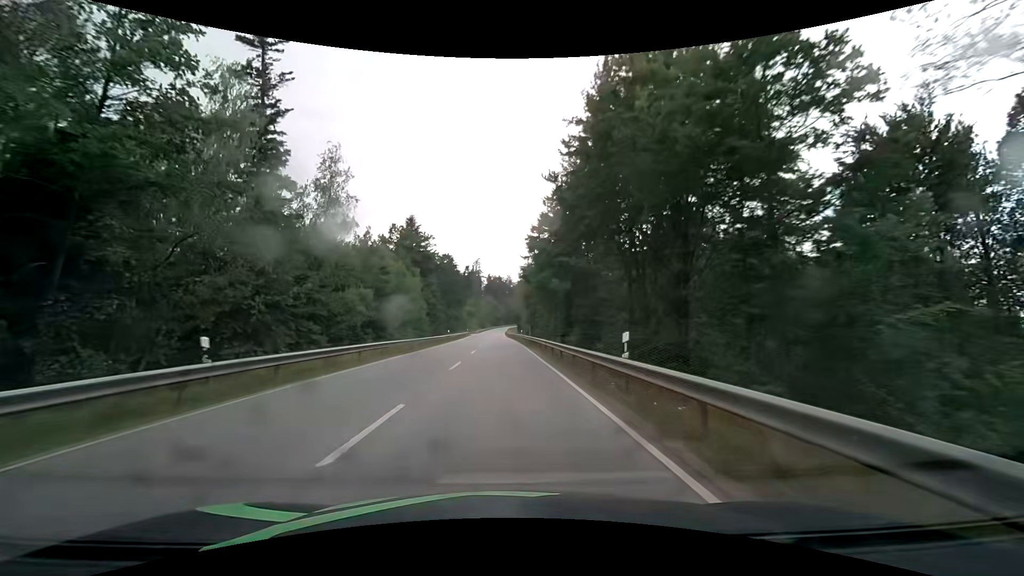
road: secondary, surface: asphalt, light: Day
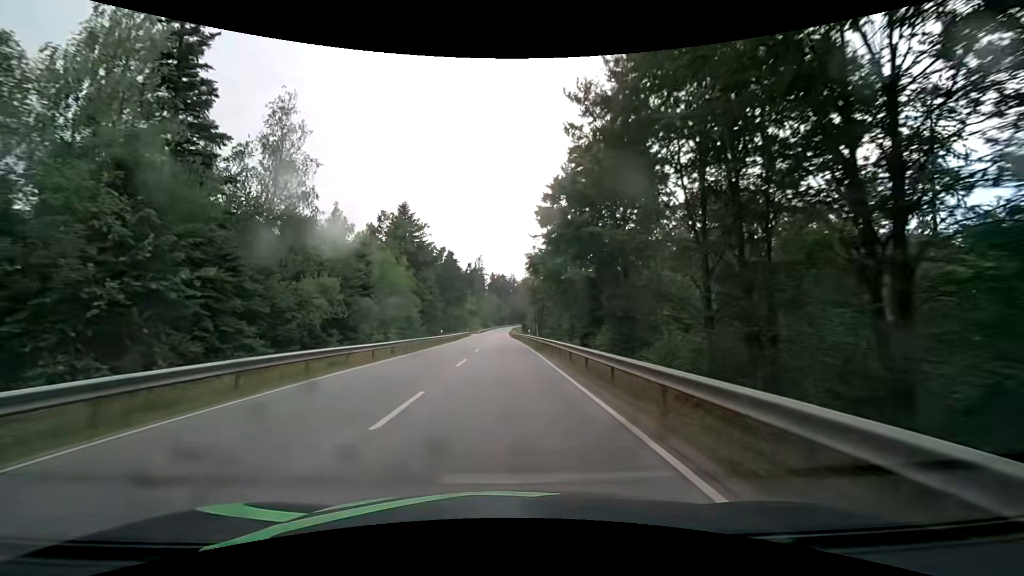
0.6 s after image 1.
(-0.1, +10.2) m; -1°
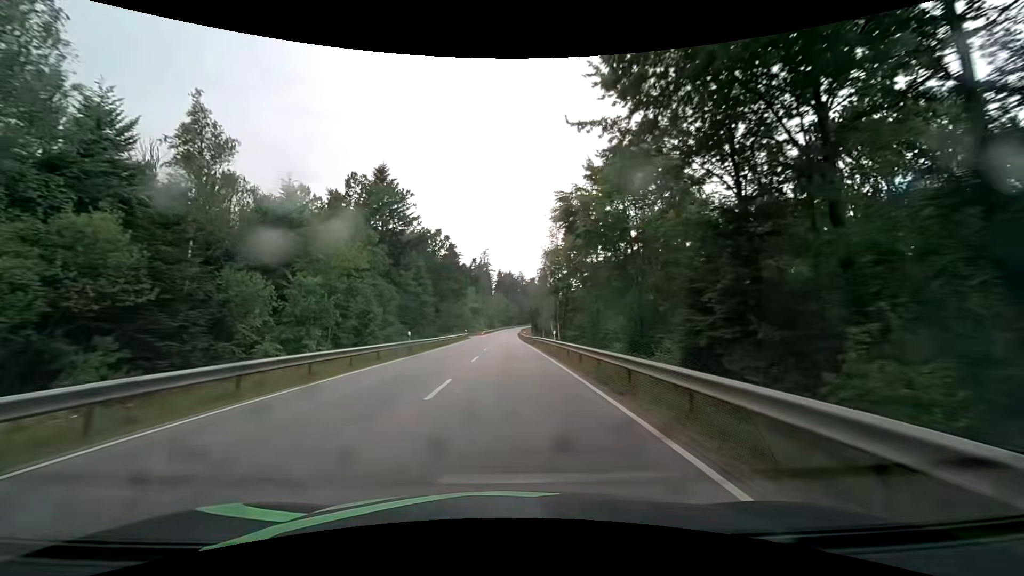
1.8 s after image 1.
(-0.1, +20.6) m; -1°
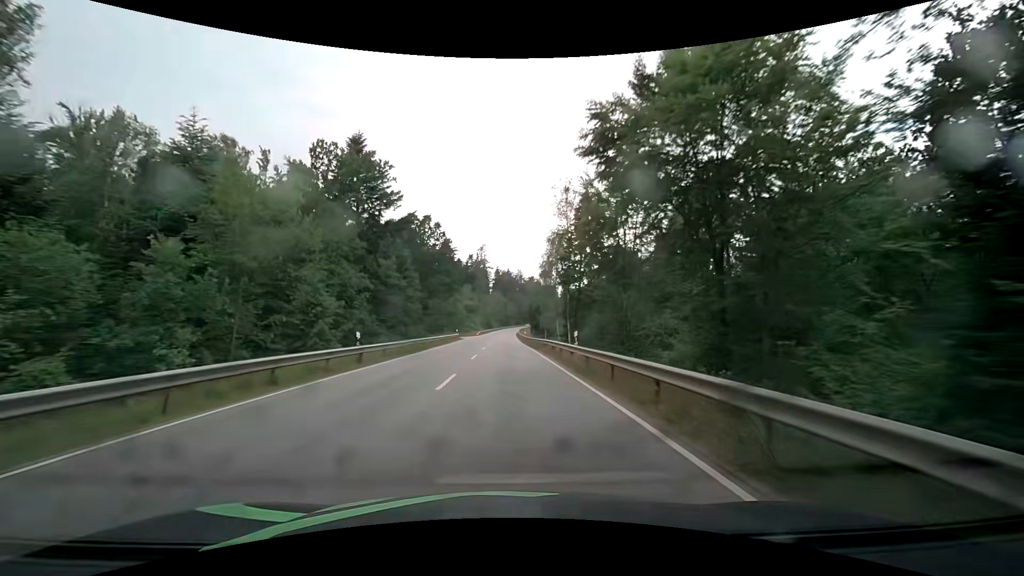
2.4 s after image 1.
(0.0, +10.4) m; 0°
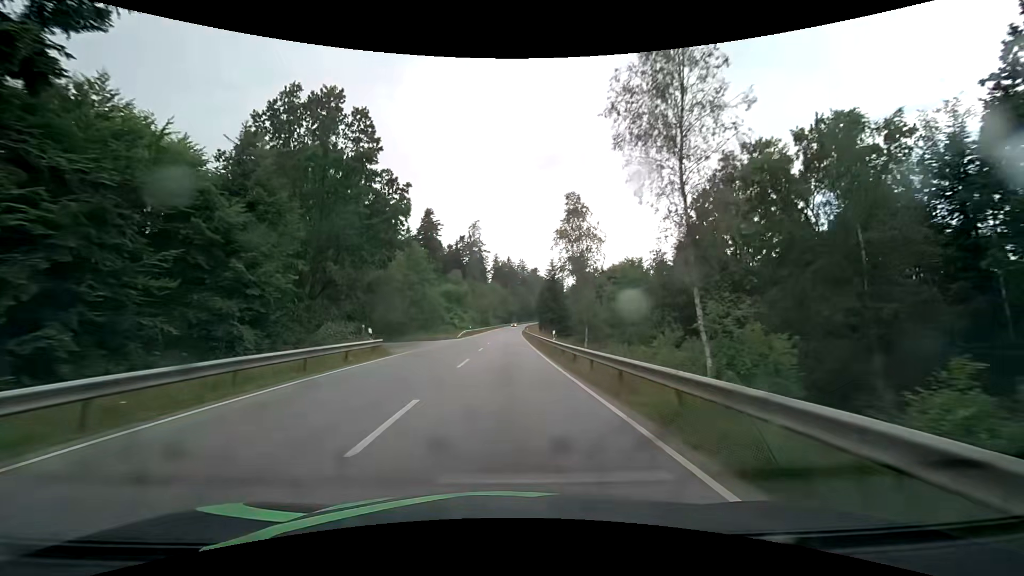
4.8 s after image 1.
(+0.1, +42.0) m; 0°
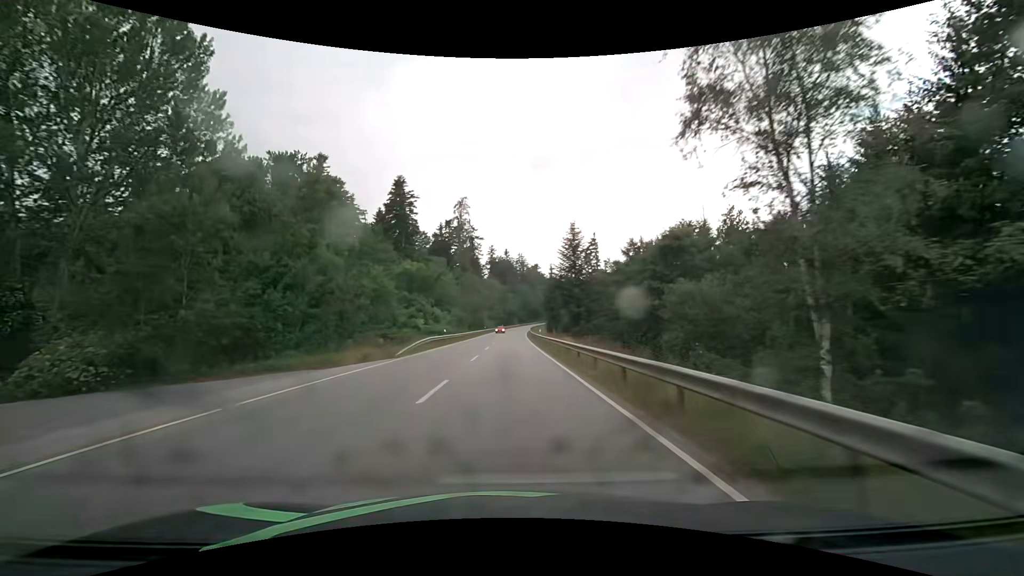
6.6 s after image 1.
(0.0, +32.1) m; 0°
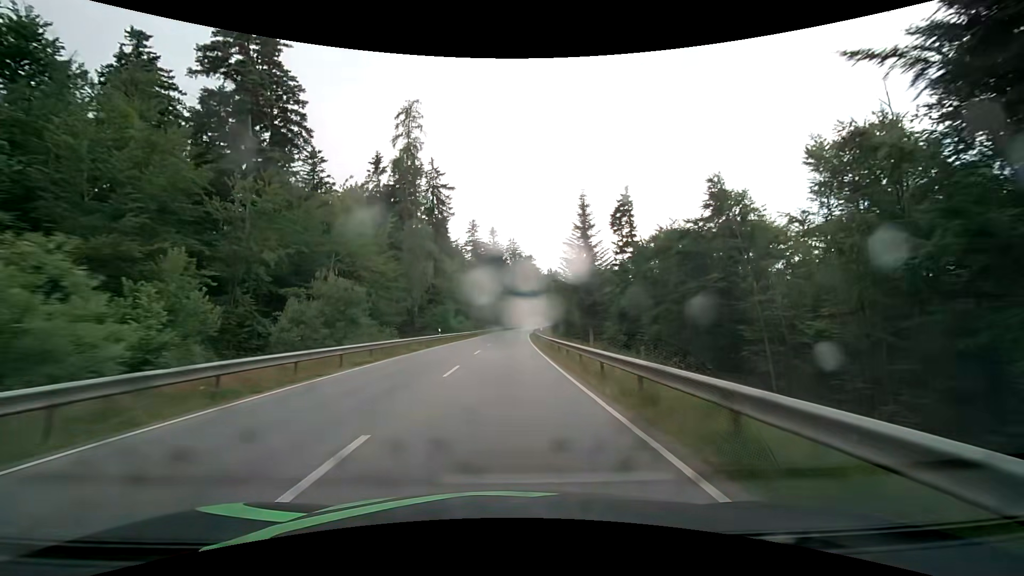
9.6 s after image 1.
(+0.3, +54.9) m; +1°
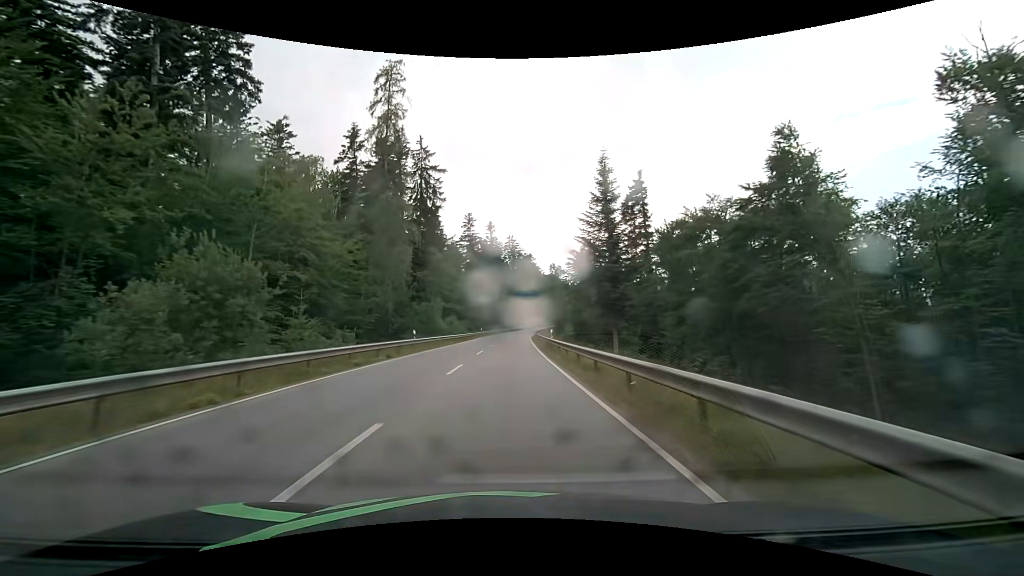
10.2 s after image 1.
(0.0, +11.3) m; 0°
(0, +10) (0, +20) (0, +30) (+1, +40) (+1, +50) (+1, +60) (+2, +70) (+2, +80) (+3, +90) (+4, +100) m
